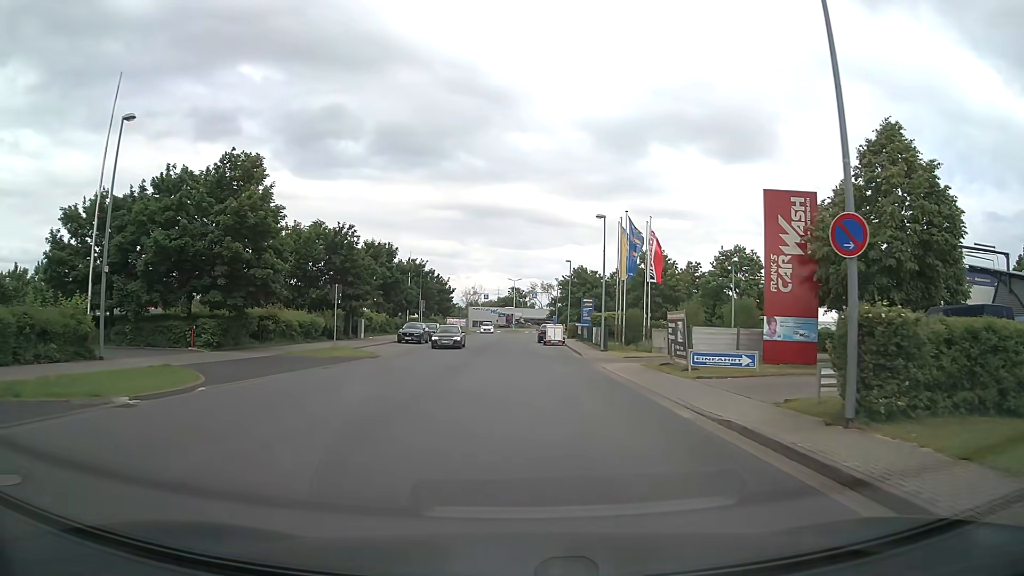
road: unclassified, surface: asphalt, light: Day
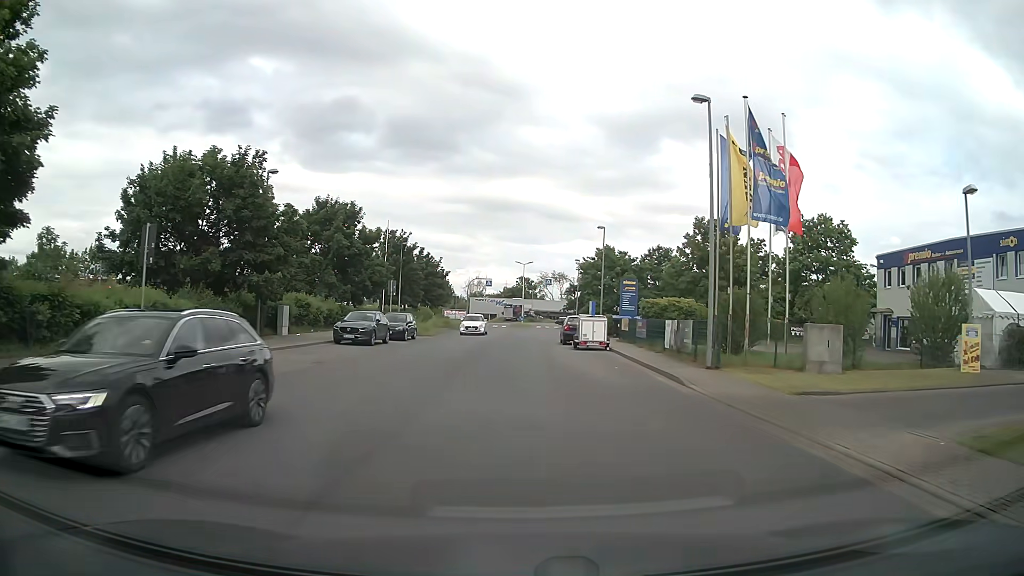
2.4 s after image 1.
(-0.3, +19.8) m; -1°
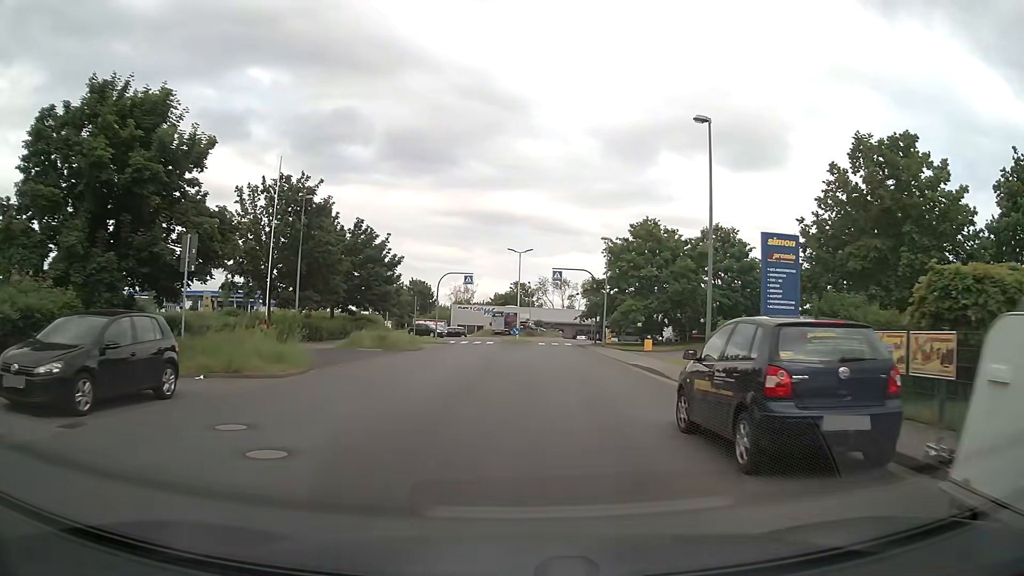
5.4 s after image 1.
(+0.3, +28.0) m; 0°
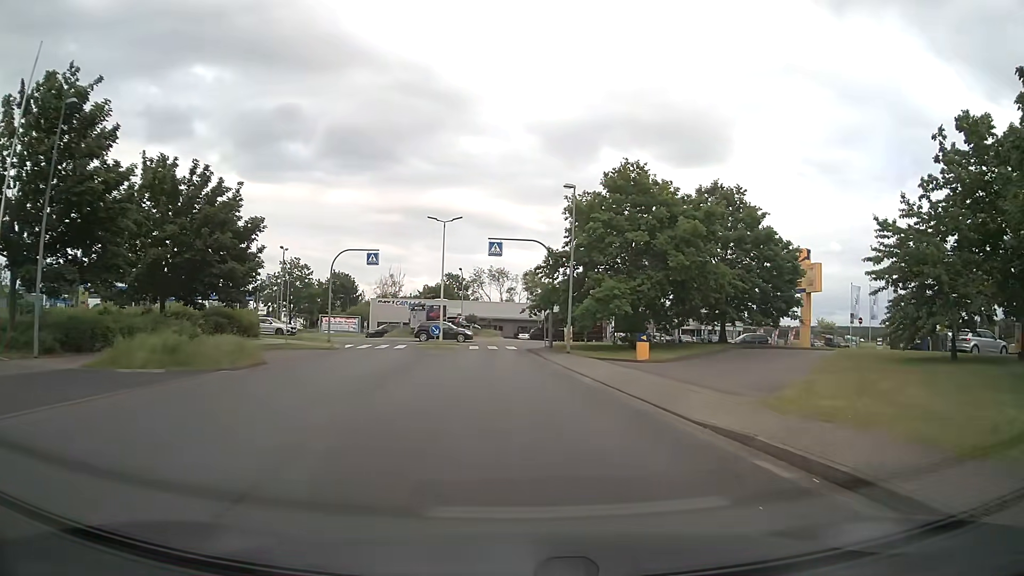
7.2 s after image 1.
(+0.9, +16.7) m; +5°
